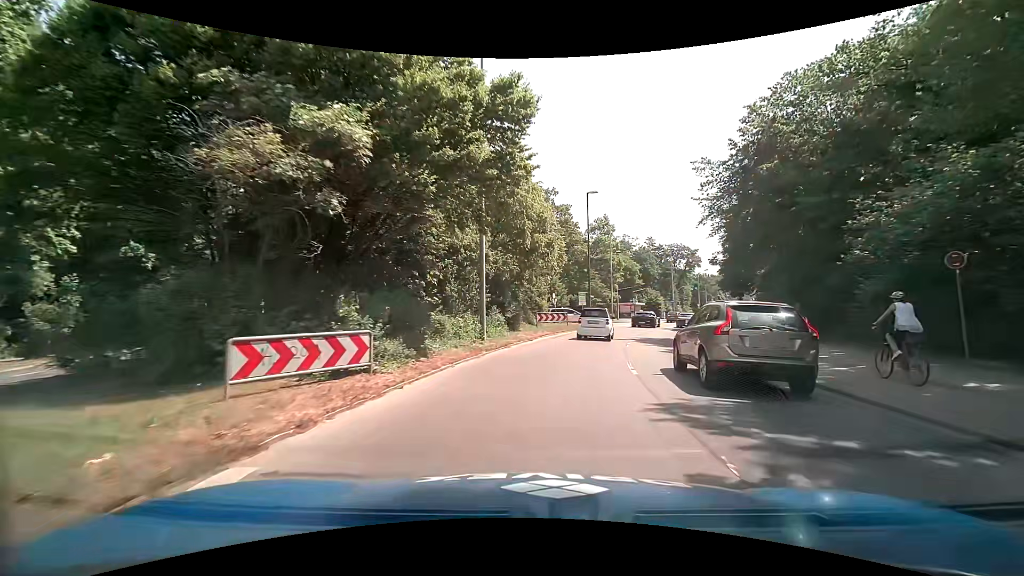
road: primary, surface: asphalt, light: Day
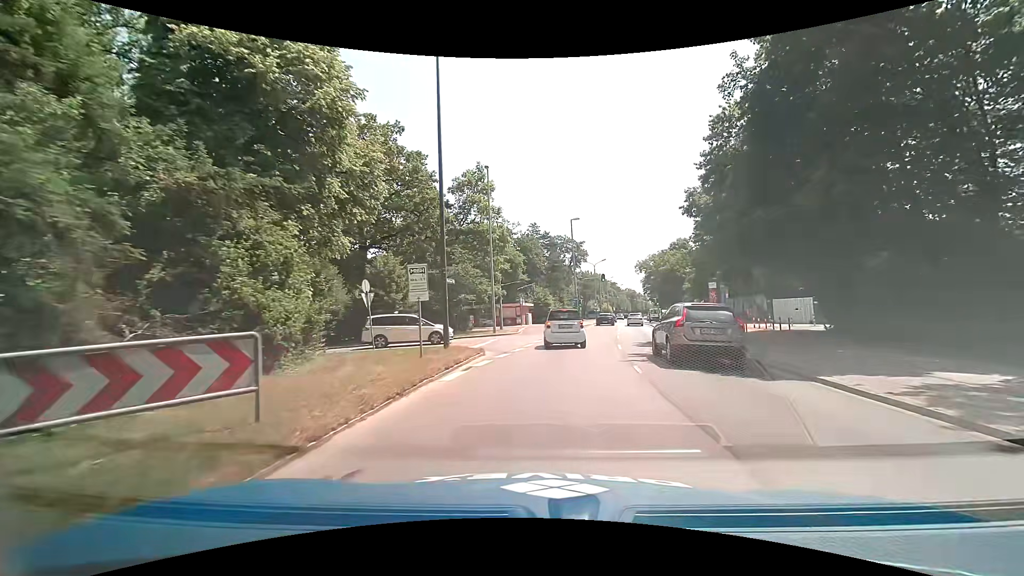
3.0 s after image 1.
(+3.2, +28.1) m; +14°
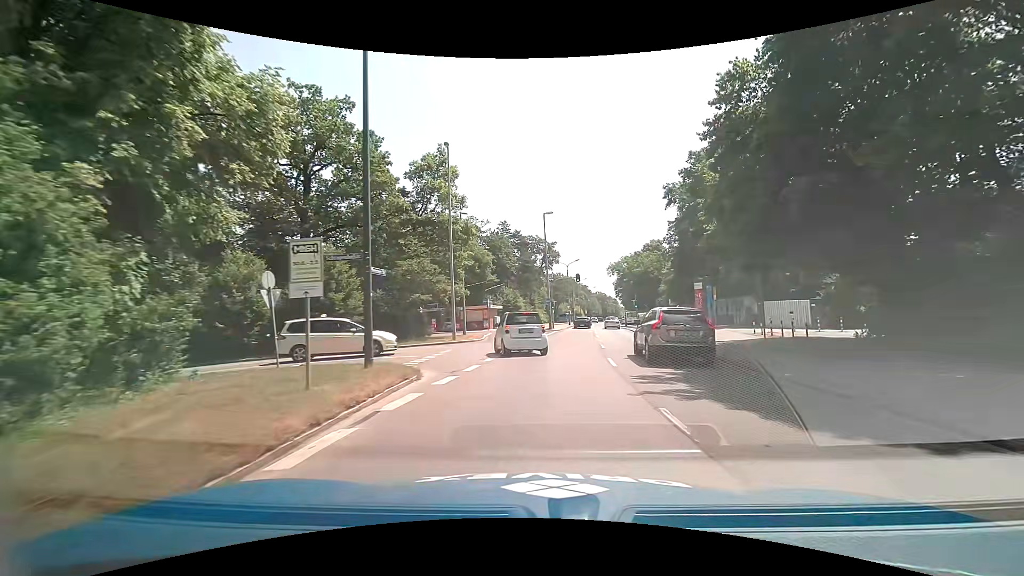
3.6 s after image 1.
(+0.1, +5.6) m; +3°
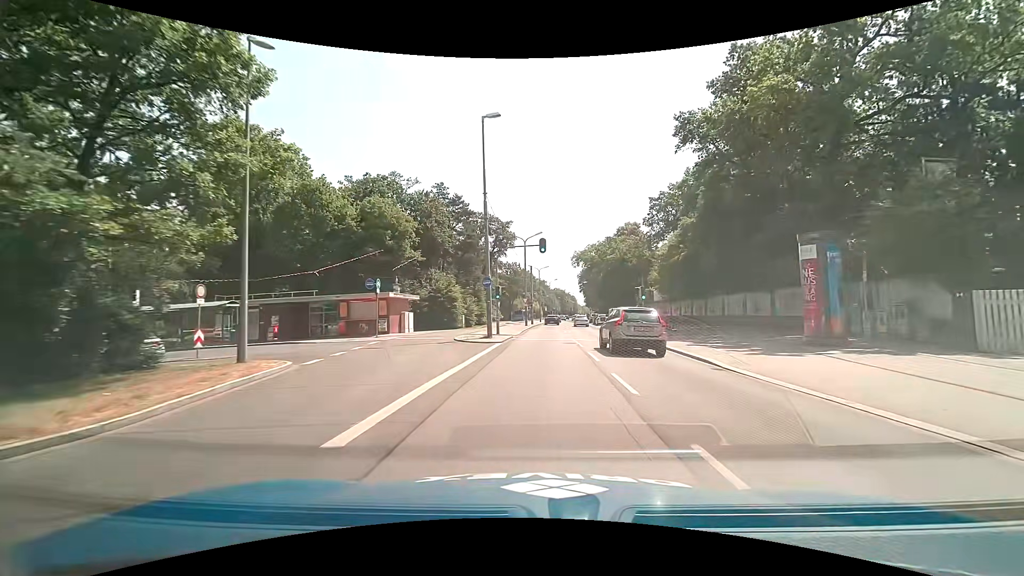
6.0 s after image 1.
(+1.7, +25.7) m; +5°
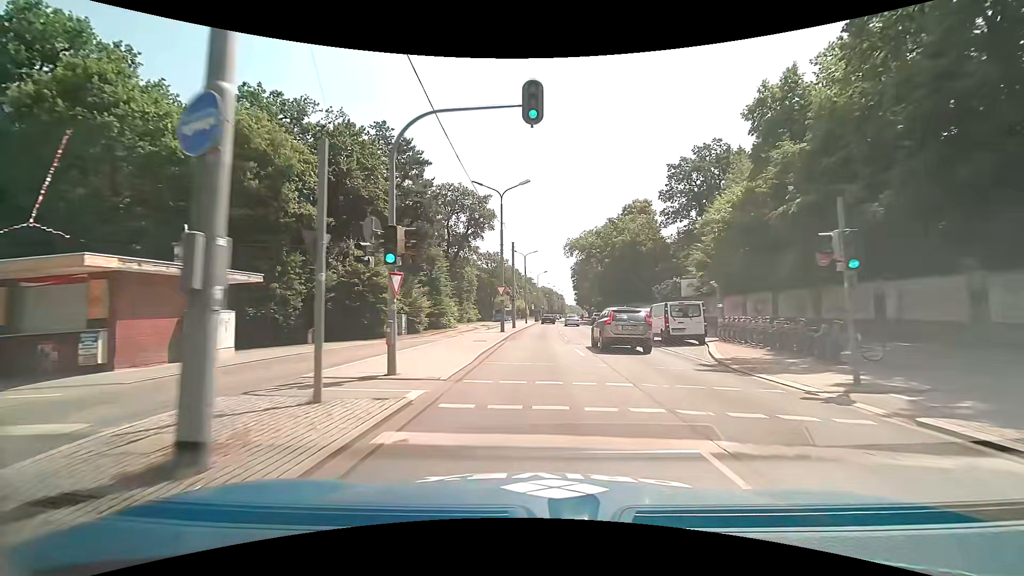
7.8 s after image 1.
(+0.3, +22.4) m; +2°
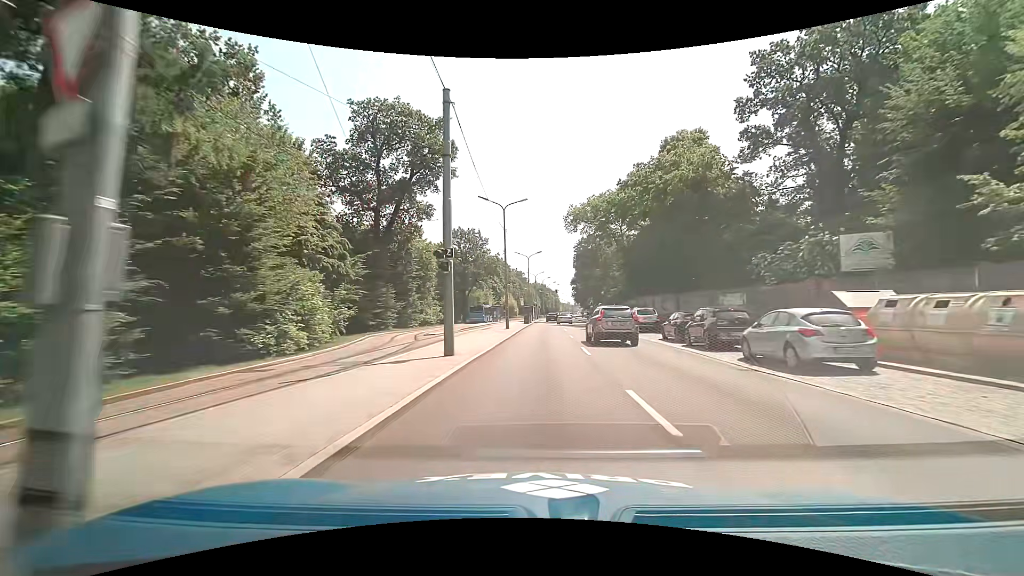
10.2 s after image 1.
(+0.1, +32.2) m; +1°
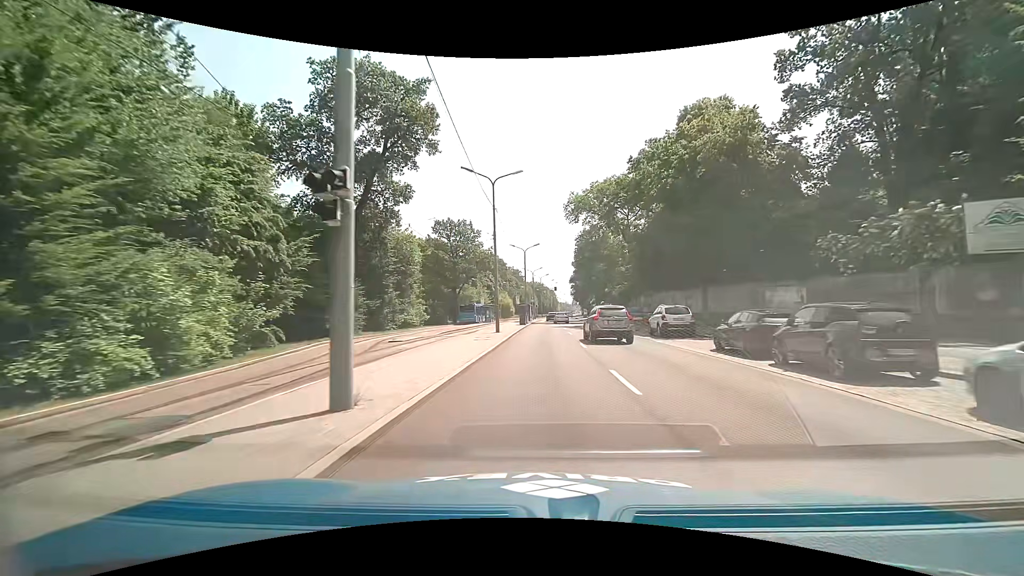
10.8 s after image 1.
(0.0, +8.0) m; 0°
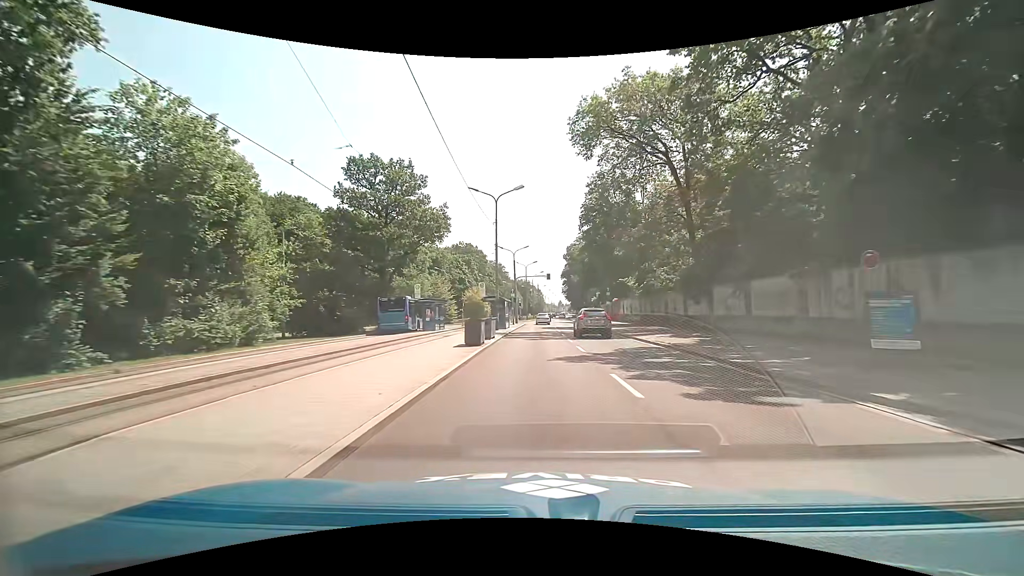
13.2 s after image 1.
(+0.7, +32.0) m; +1°
